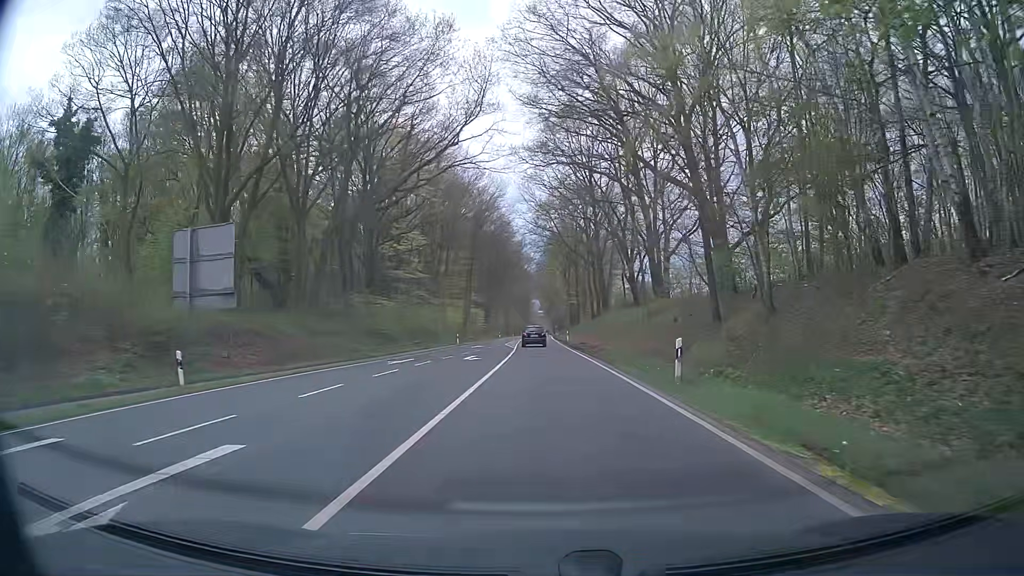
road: primary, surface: asphalt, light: Day
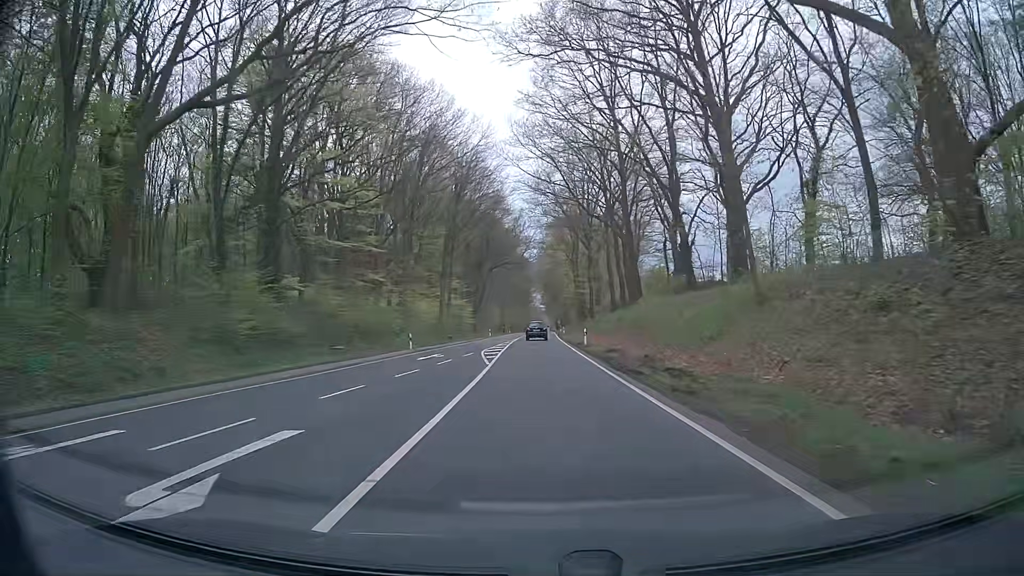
(+0.1, +24.6) m; 0°
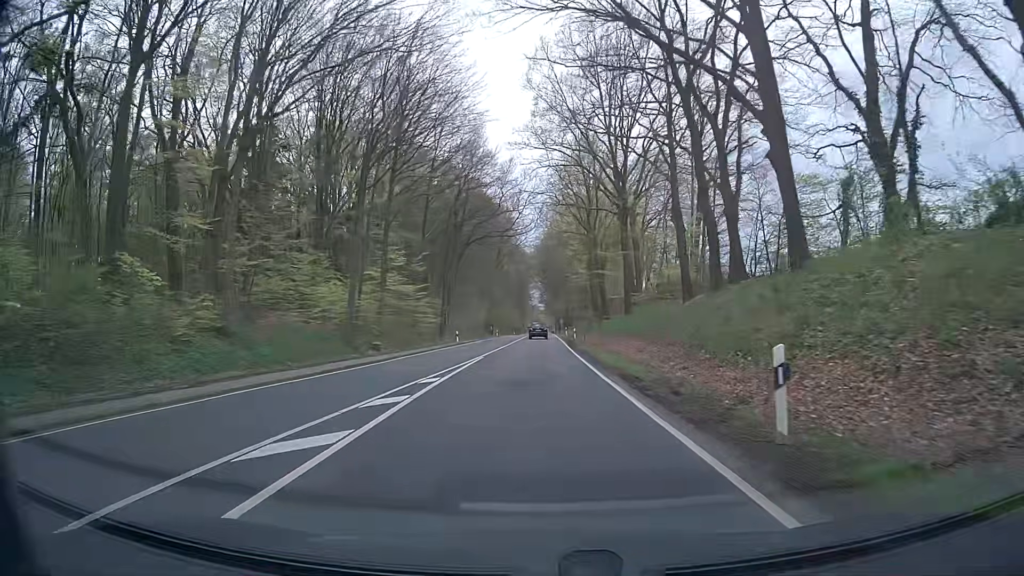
(+0.1, +33.9) m; +1°
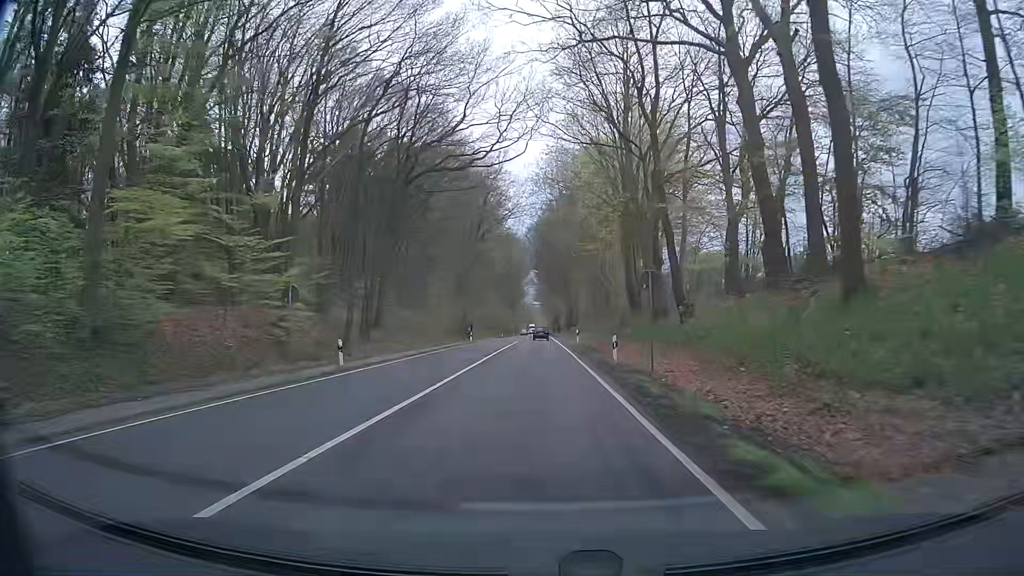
(-0.3, +33.2) m; 0°
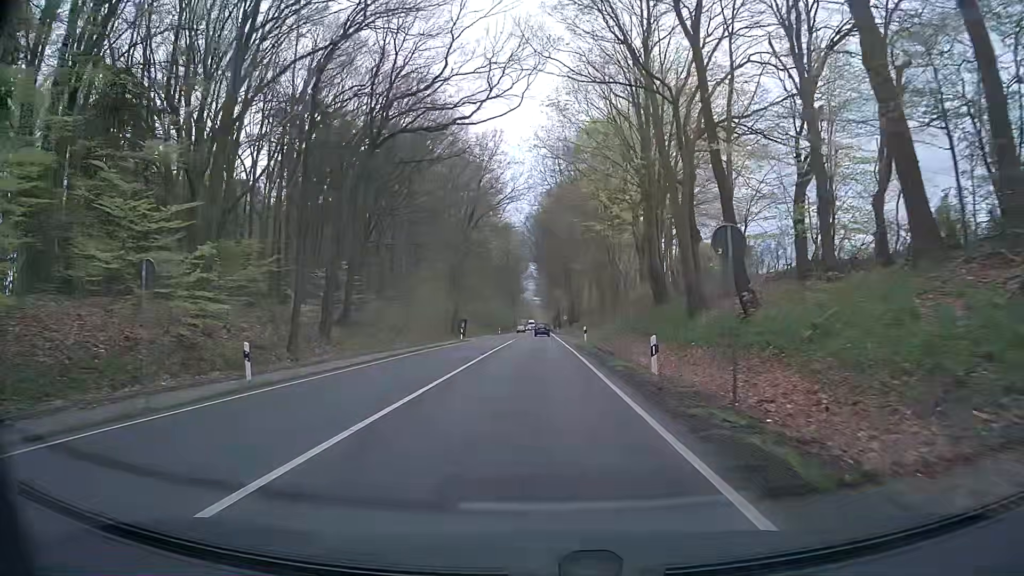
(0.0, +8.4) m; 0°
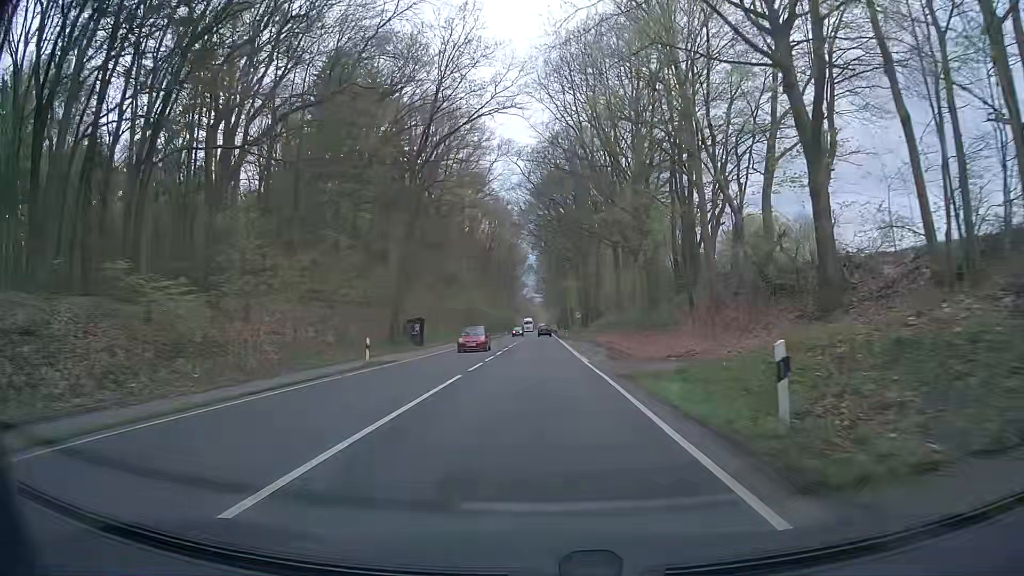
(0.0, +34.1) m; 0°
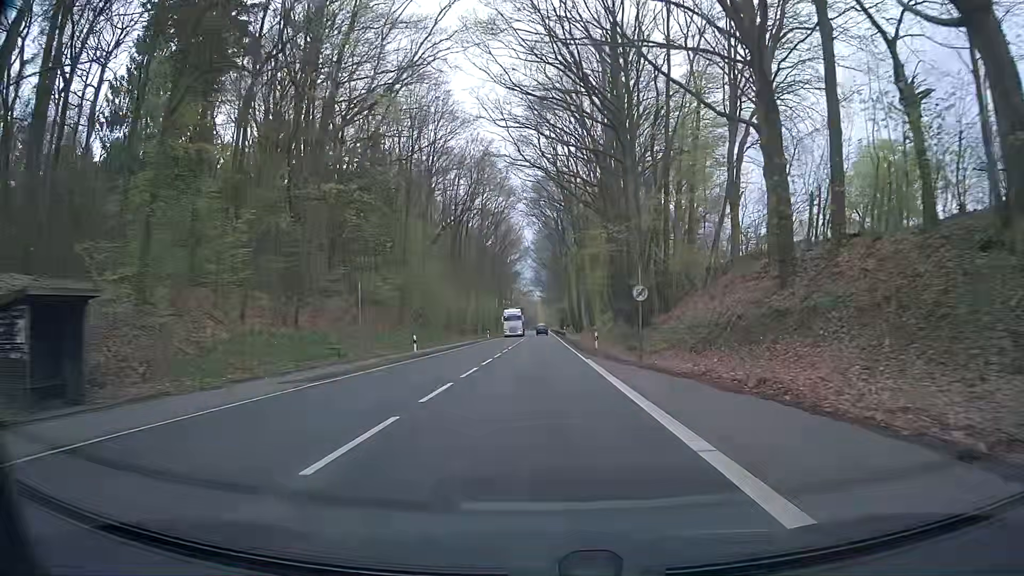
(-0.4, +45.2) m; 0°
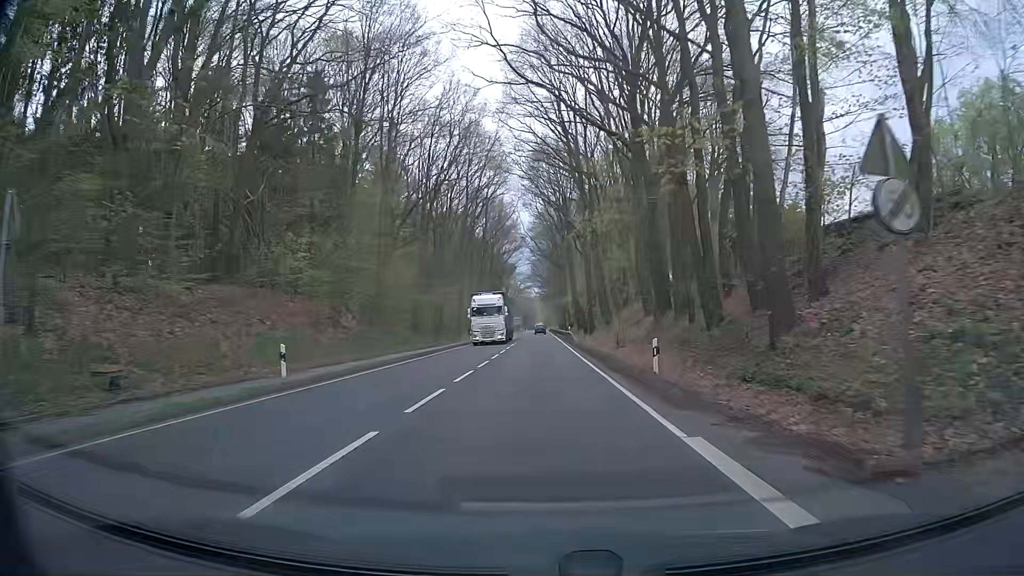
(-0.1, +19.7) m; 0°
(0, +10) (0, +20) (0, +30) (0, +40) (0, +50) (0, +60) (0, +70) (0, +80) (0, +90) (0, +100) m
